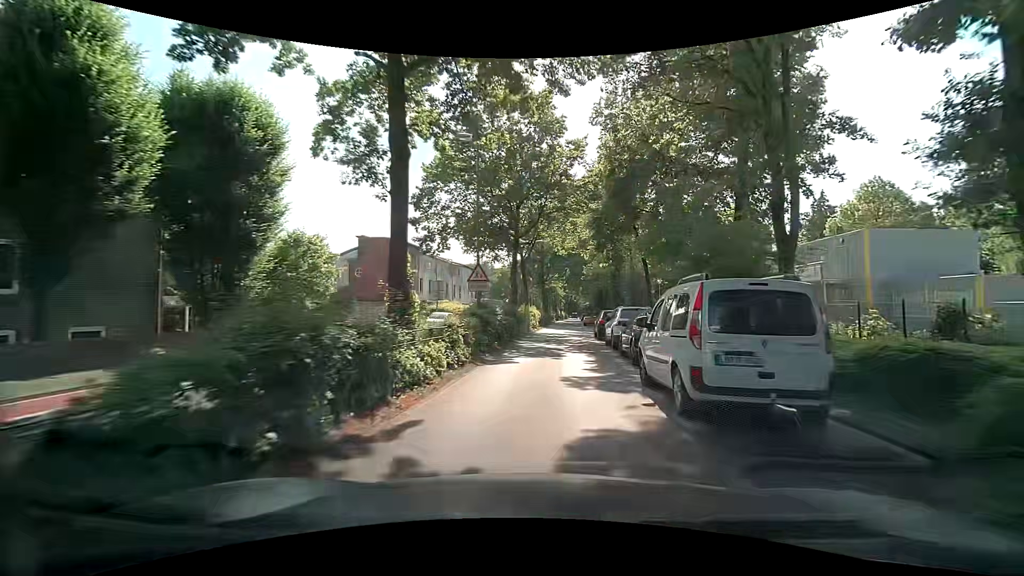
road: tertiary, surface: asphalt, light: Day
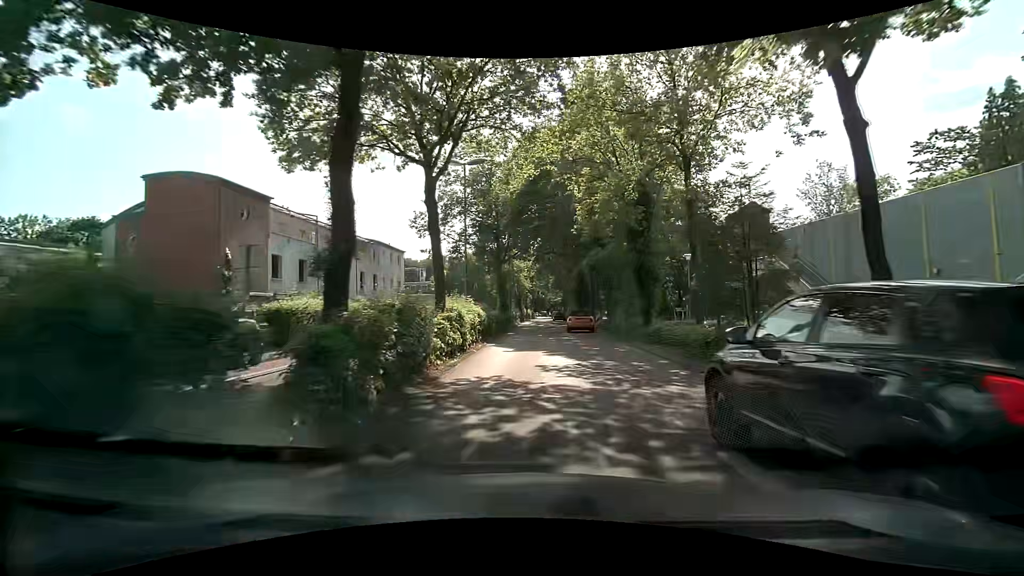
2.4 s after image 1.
(+1.3, +24.2) m; +5°
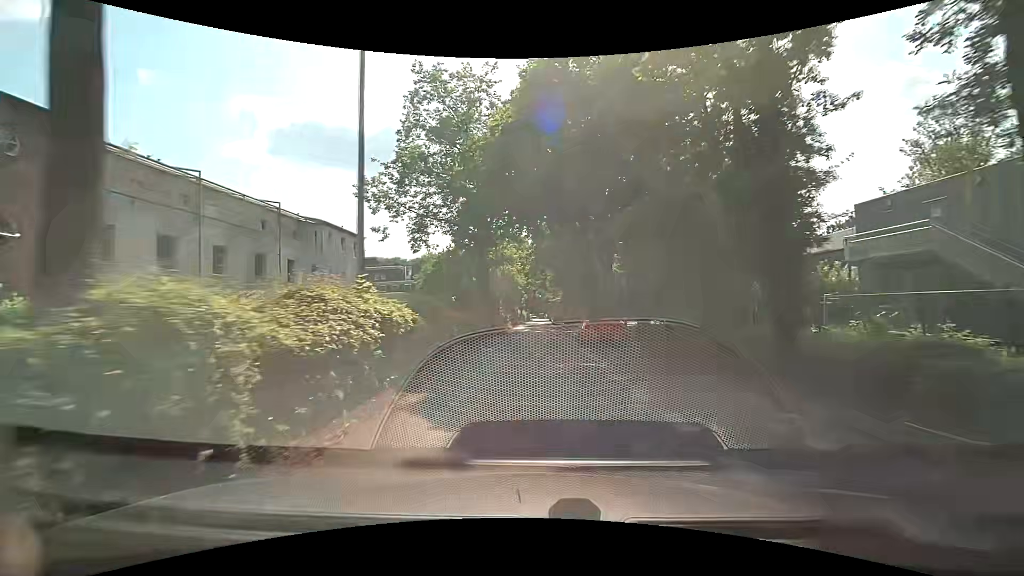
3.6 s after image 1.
(0.0, +12.4) m; 0°
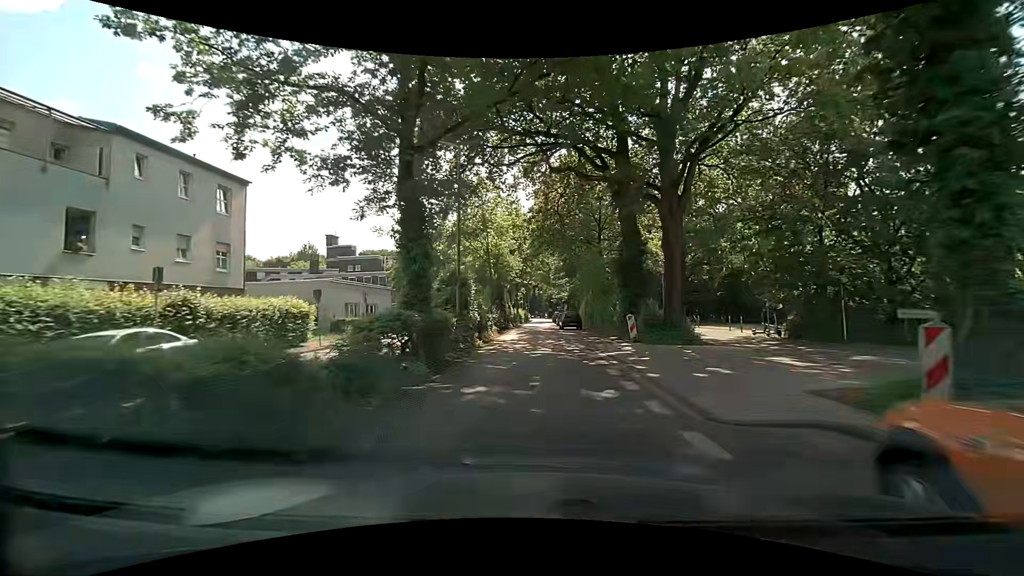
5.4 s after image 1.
(0.0, +19.1) m; +1°
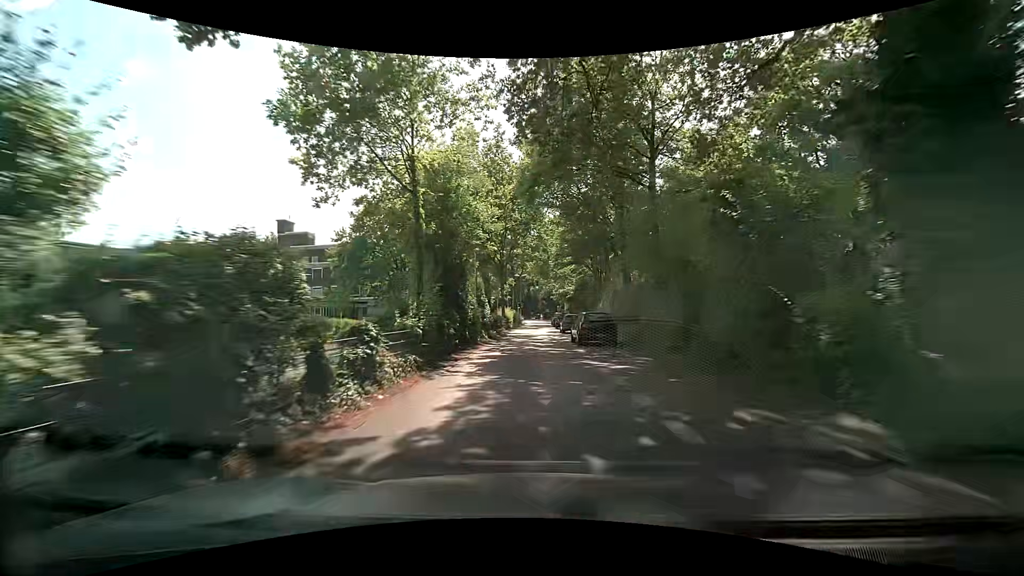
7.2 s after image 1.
(-0.2, +19.9) m; -1°
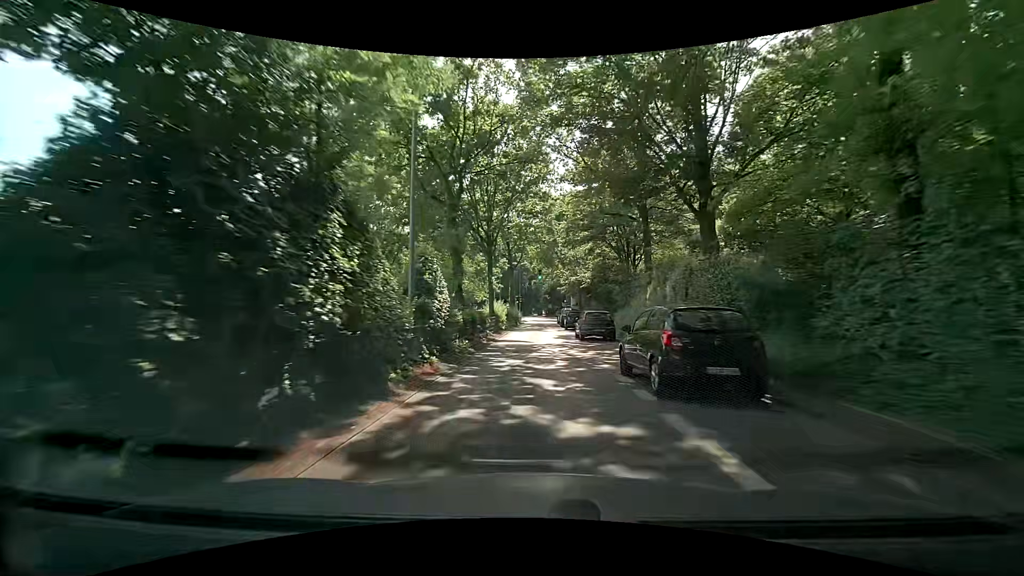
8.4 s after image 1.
(+0.1, +13.7) m; +1°
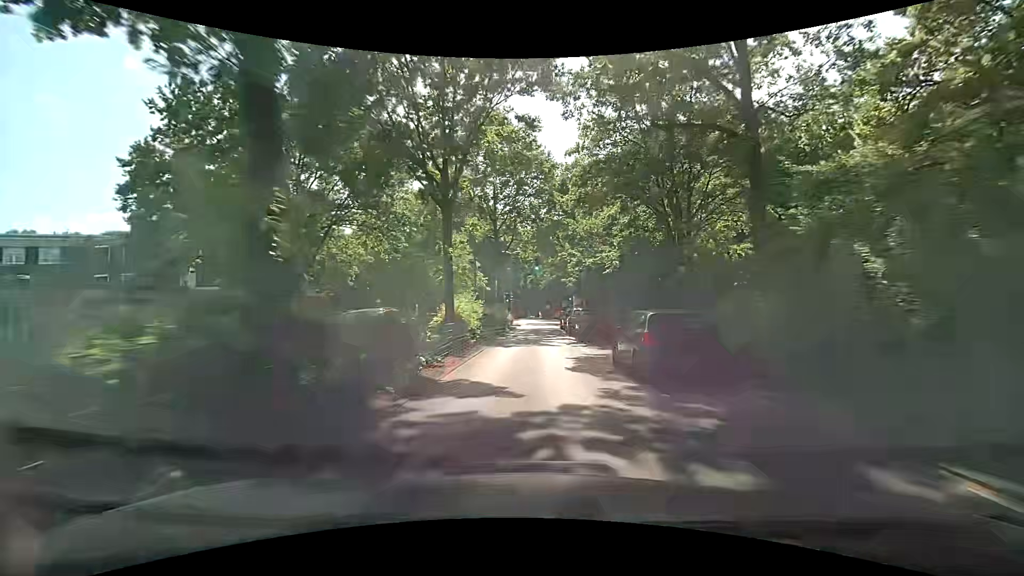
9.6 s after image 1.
(-0.2, +14.0) m; 0°
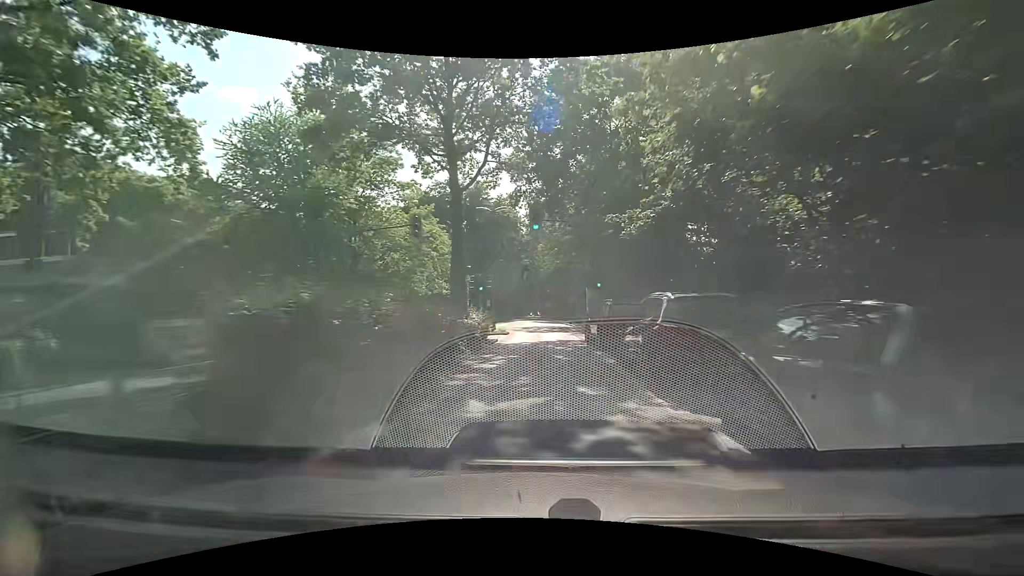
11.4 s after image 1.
(0.0, +21.5) m; +1°
(0, +10) (0, +20) (0, +30) (0, +40) (-1, +50) (-1, +60) (-1, +70) (-1, +80) (-1, +90) (-1, +100) m
